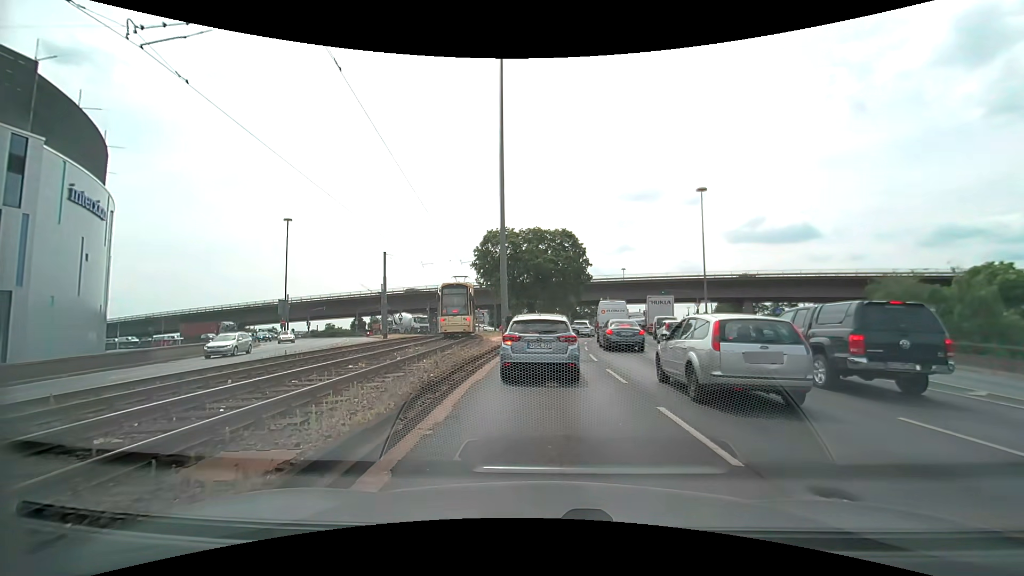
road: primary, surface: asphalt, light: Day
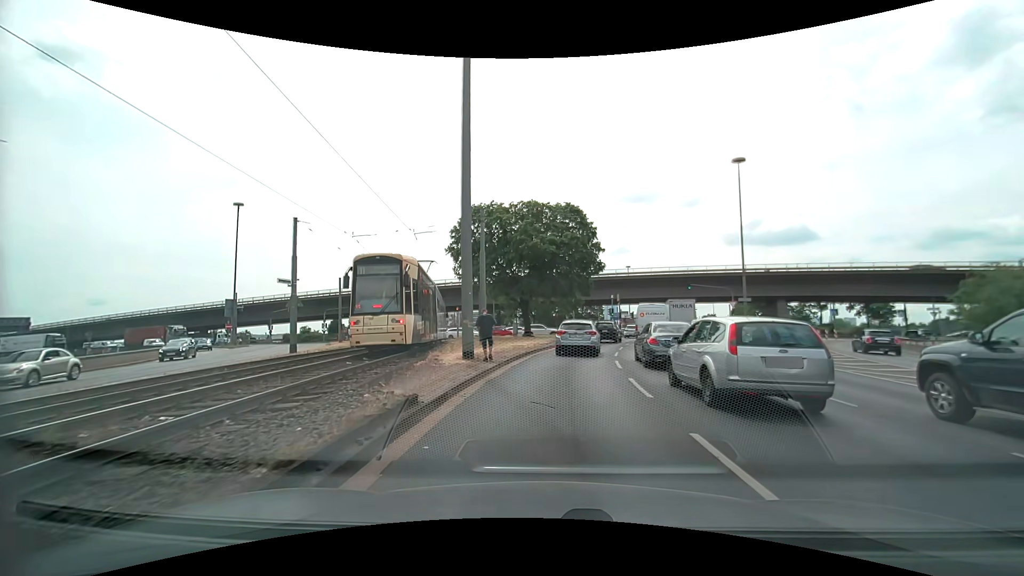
(+0.1, +14.3) m; 0°
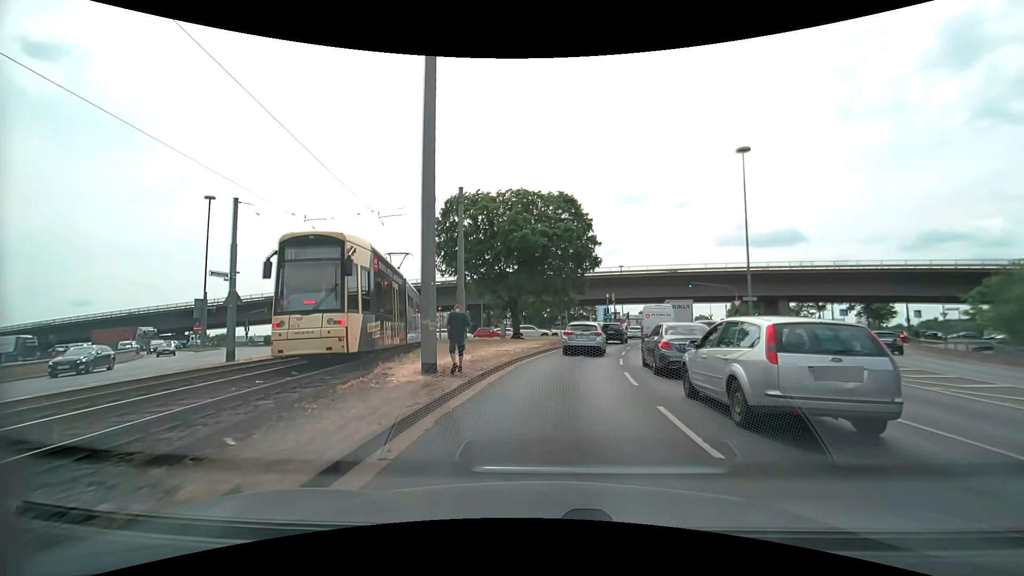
(+0.1, +4.2) m; +1°
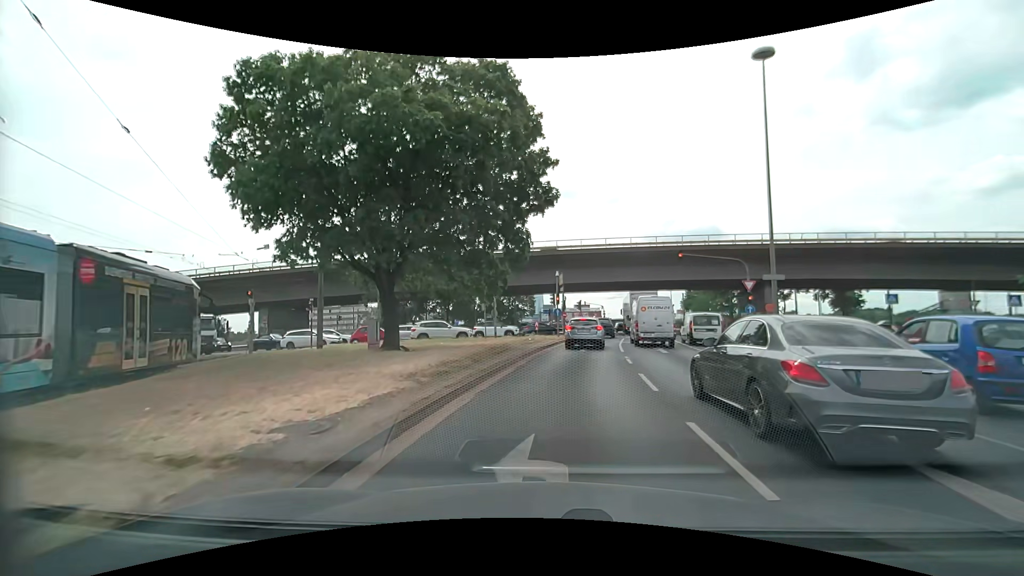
(+1.1, +20.1) m; +6°
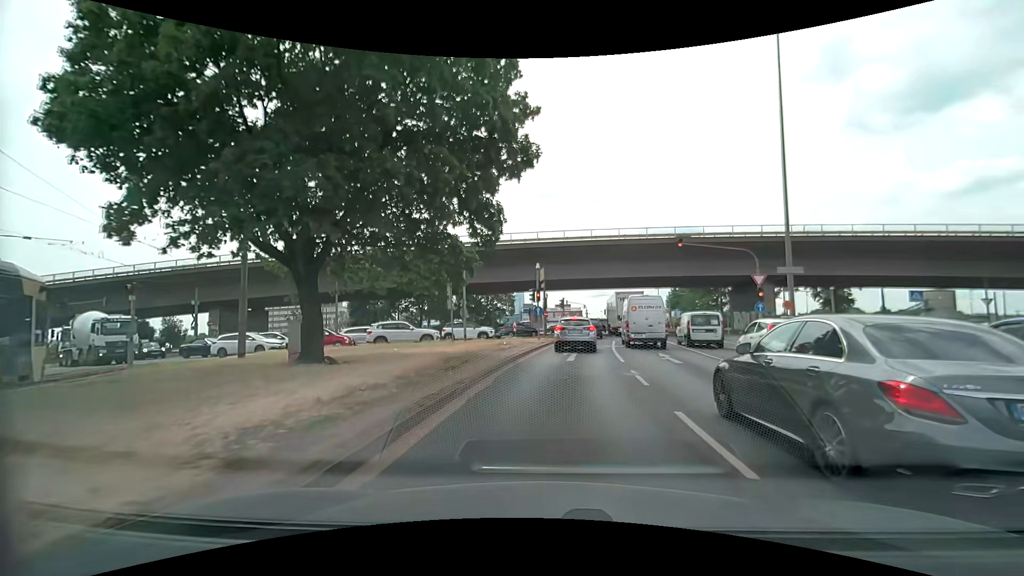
(+0.2, +5.2) m; +3°
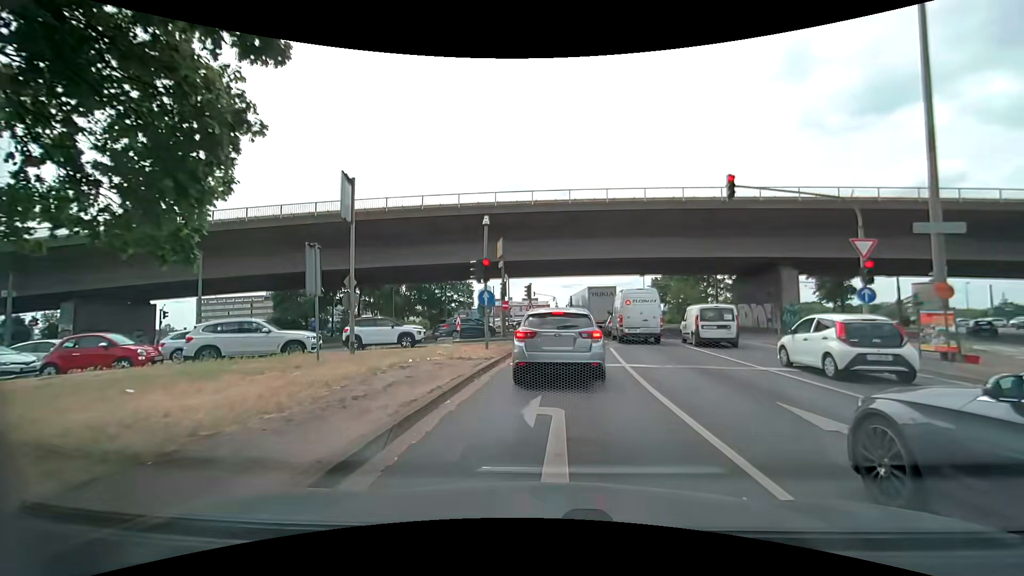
(+0.4, +12.6) m; +4°
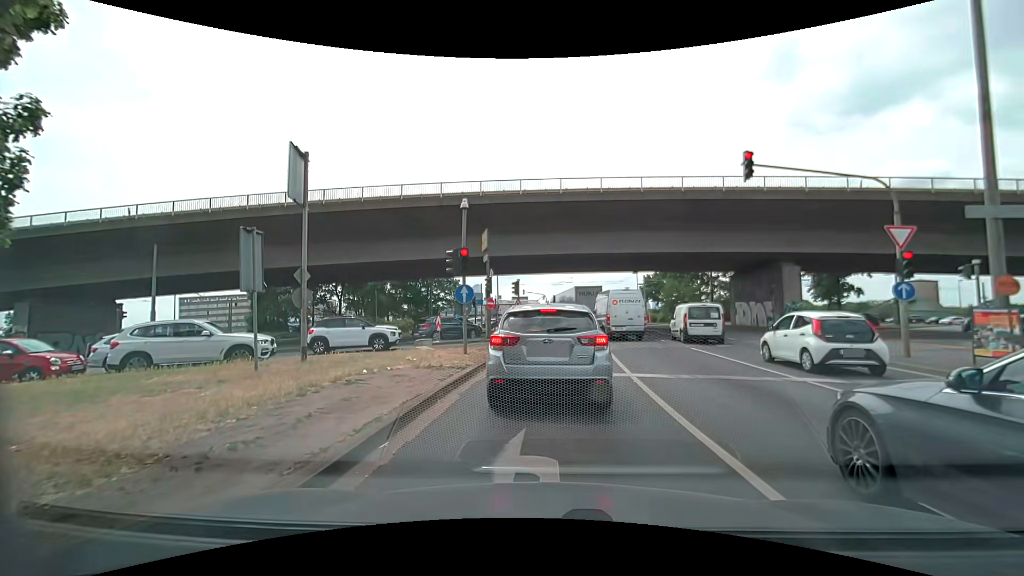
(0.0, +2.3) m; +2°
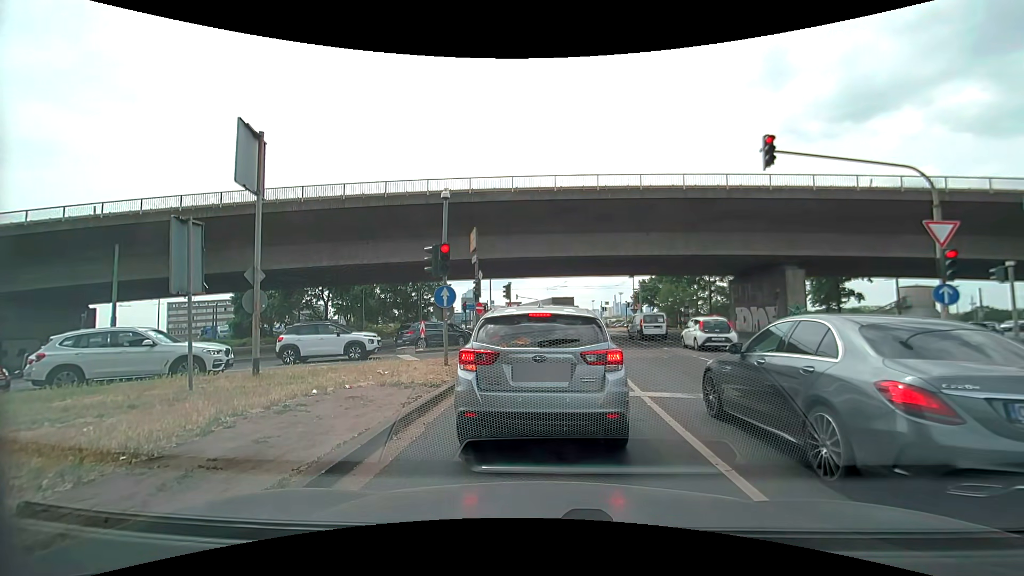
(0.0, +1.7) m; 0°
